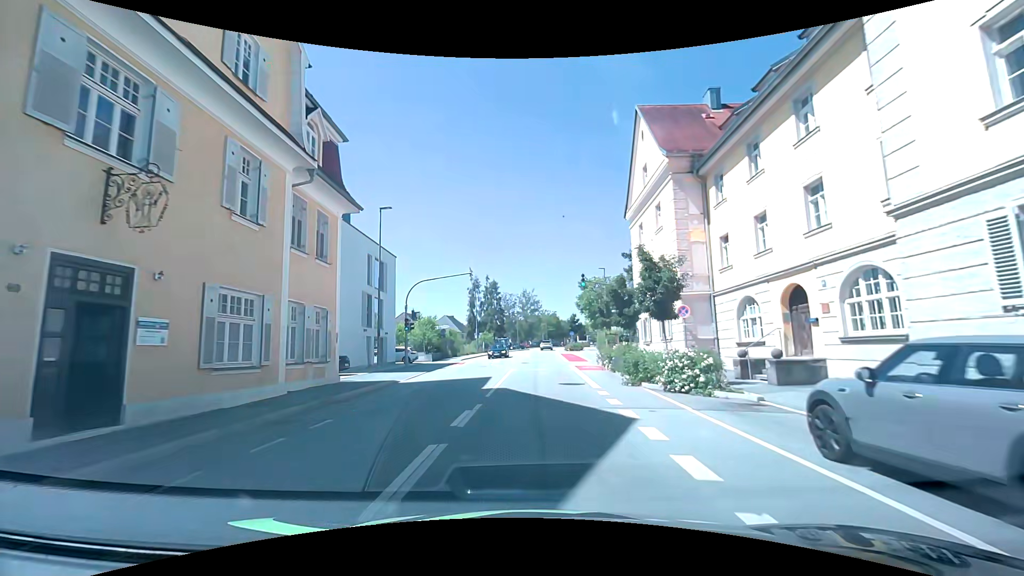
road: tertiary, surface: asphalt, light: Day
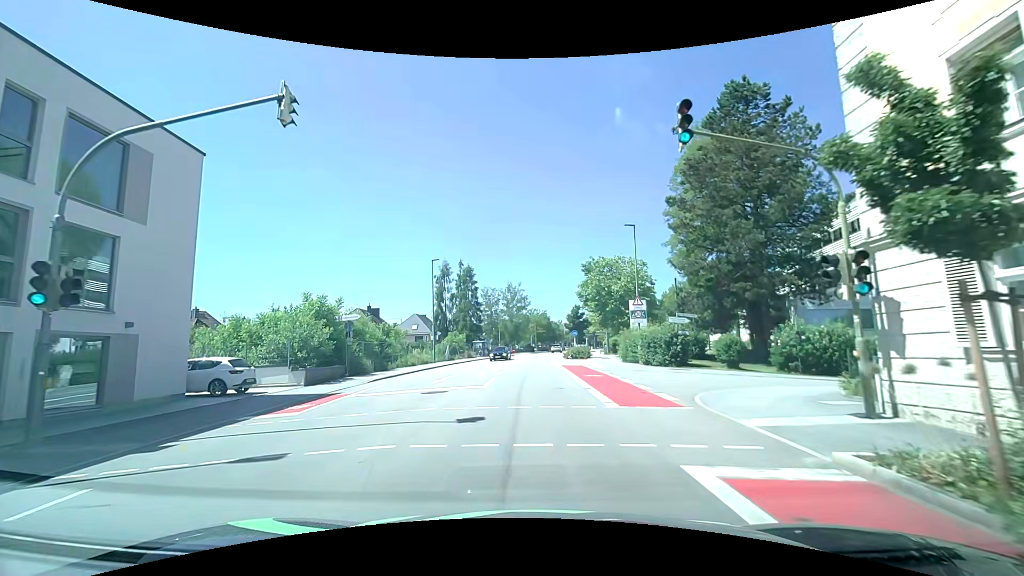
(+0.2, +24.0) m; +1°
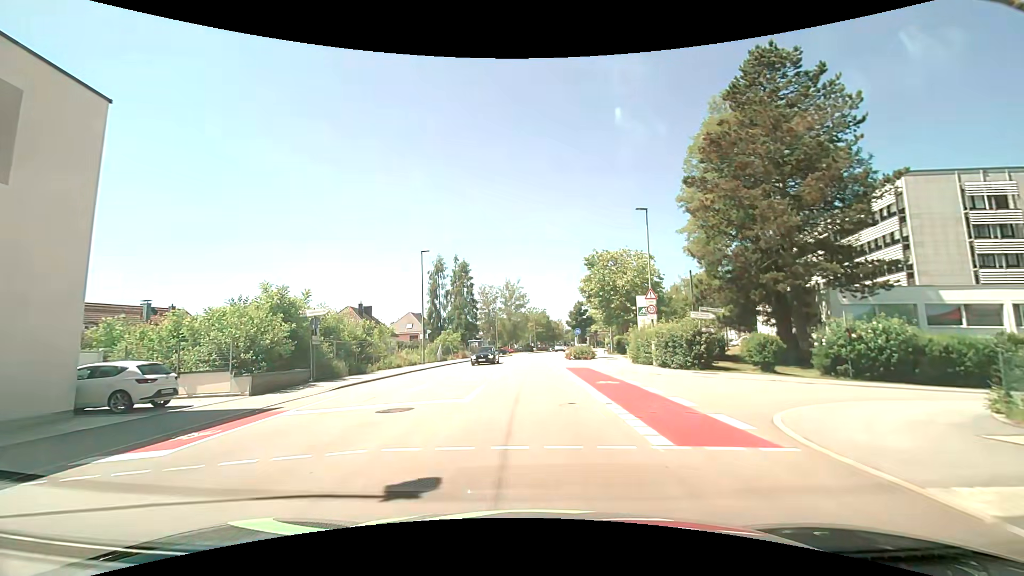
(0.0, +4.4) m; -1°
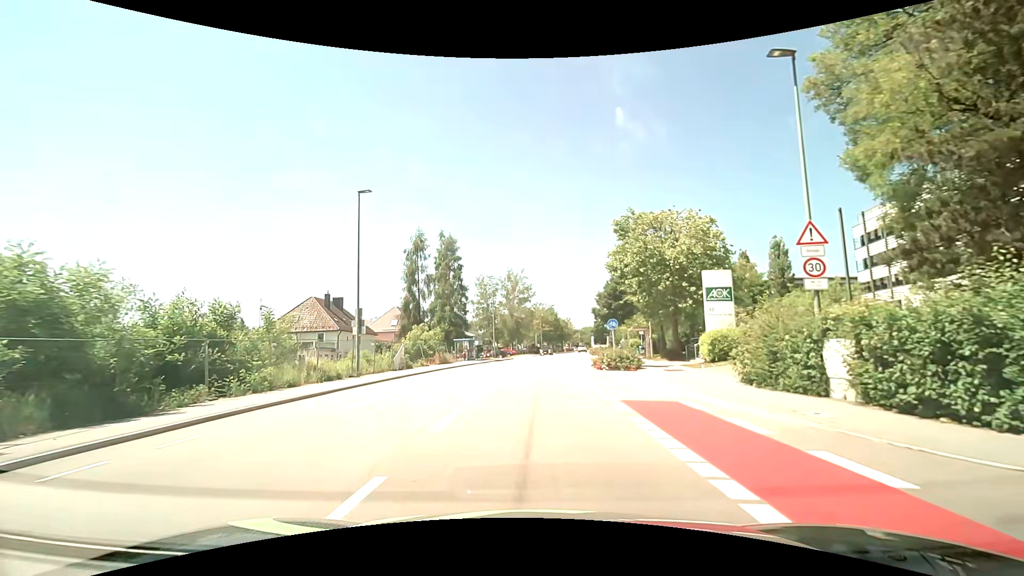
(0.0, +18.1) m; -1°
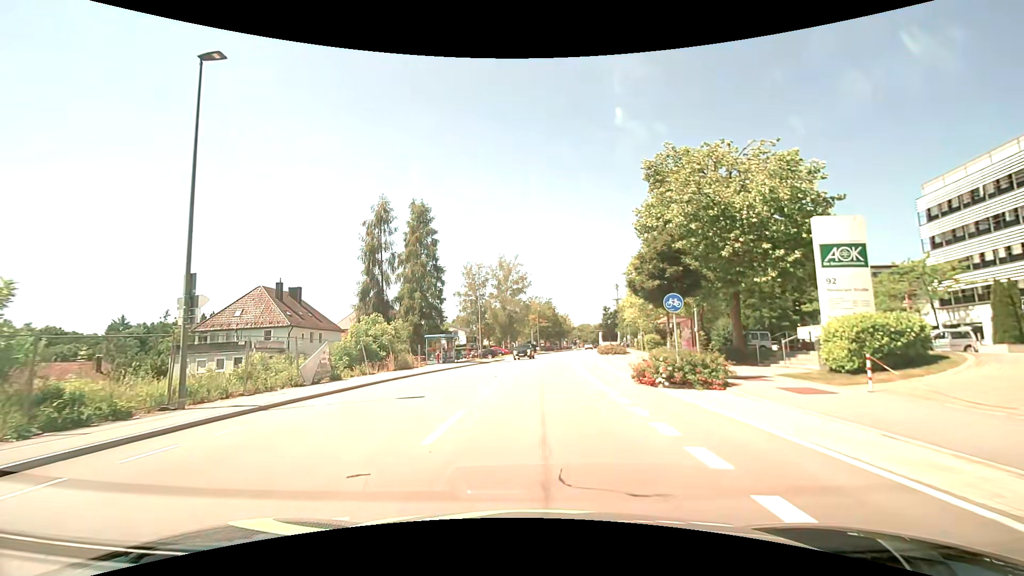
(+0.1, +13.1) m; +1°
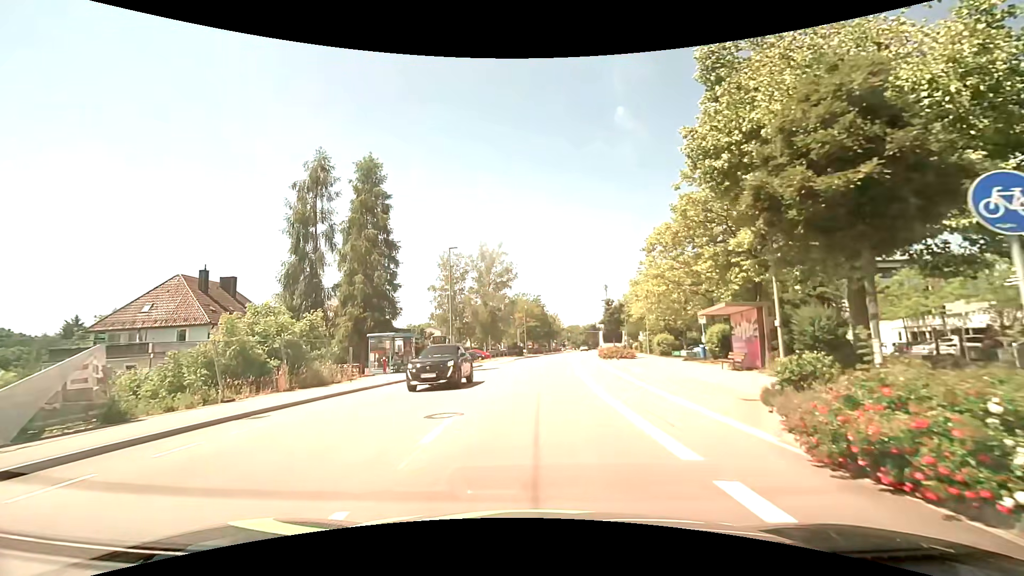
(+0.2, +11.7) m; +2°
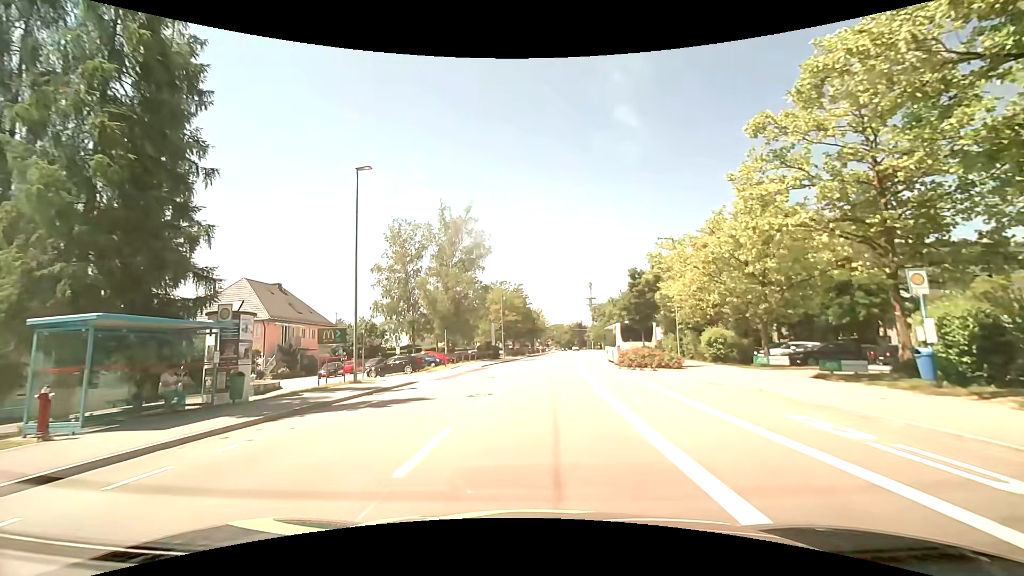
(+0.2, +19.6) m; +2°
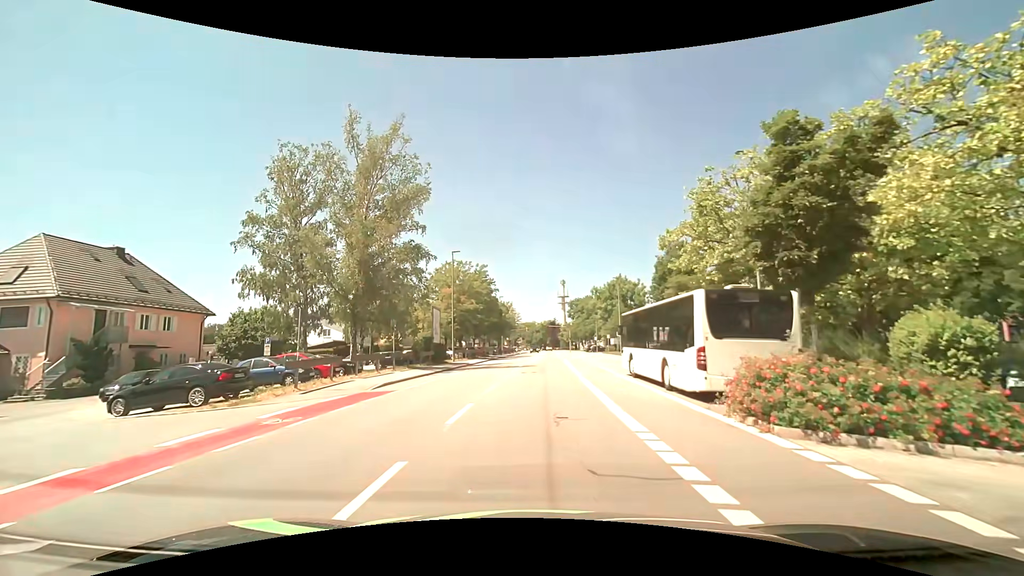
(+0.6, +20.3) m; +3°
(0, +10) (+1, +20) (+1, +30) (+2, +40) (+2, +50) (+2, +60) (+3, +70) (+3, +80) (+4, +90) (+4, +100) m
